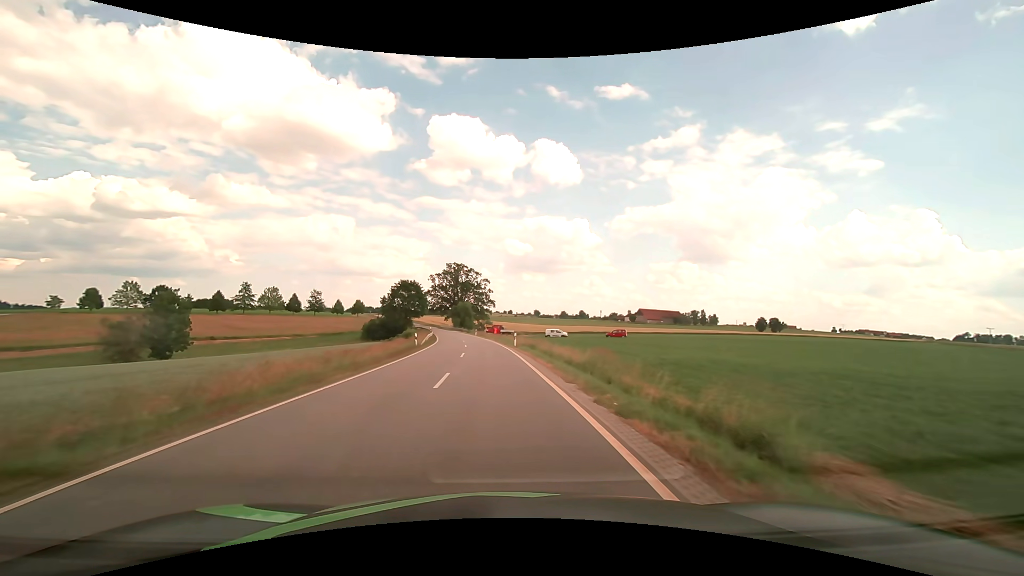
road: tertiary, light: Day
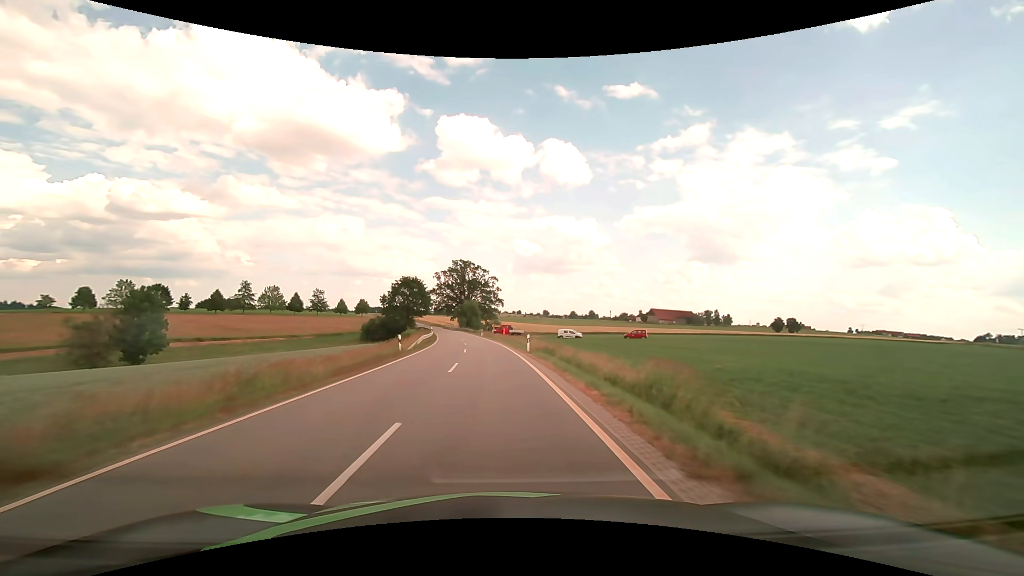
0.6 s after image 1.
(-0.1, +8.1) m; -1°
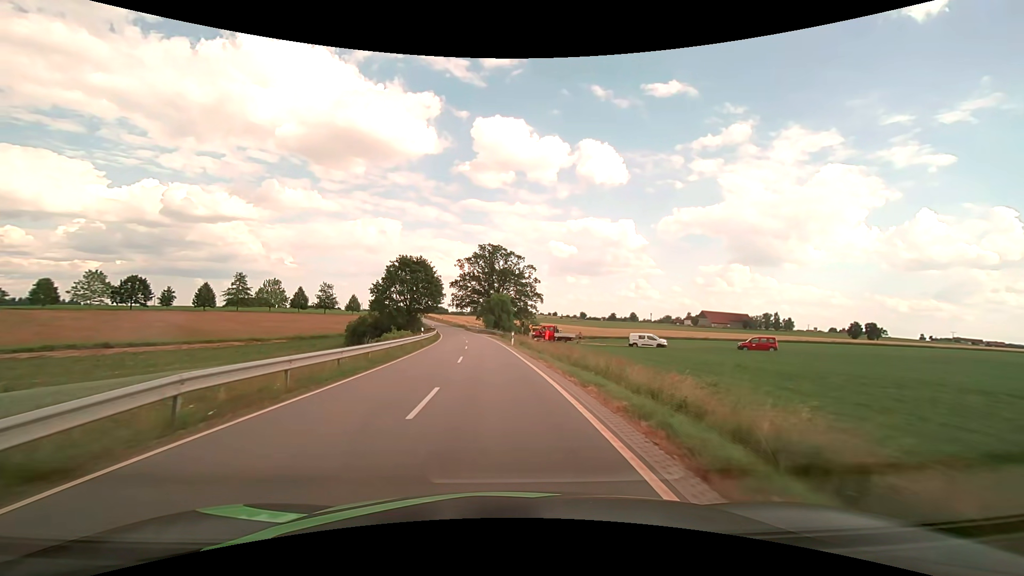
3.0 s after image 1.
(-1.2, +32.4) m; -4°
